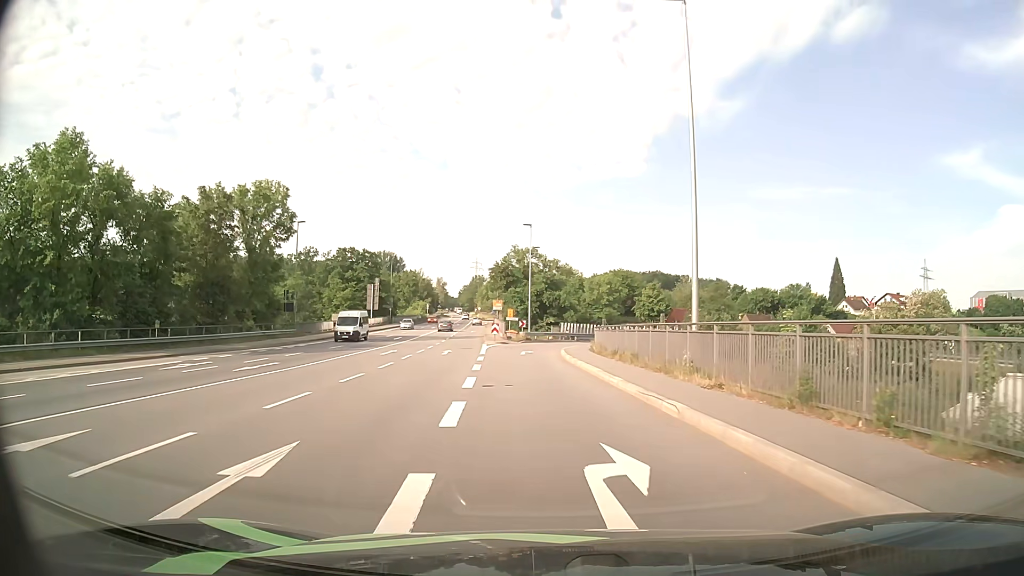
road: primary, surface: asphalt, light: Day
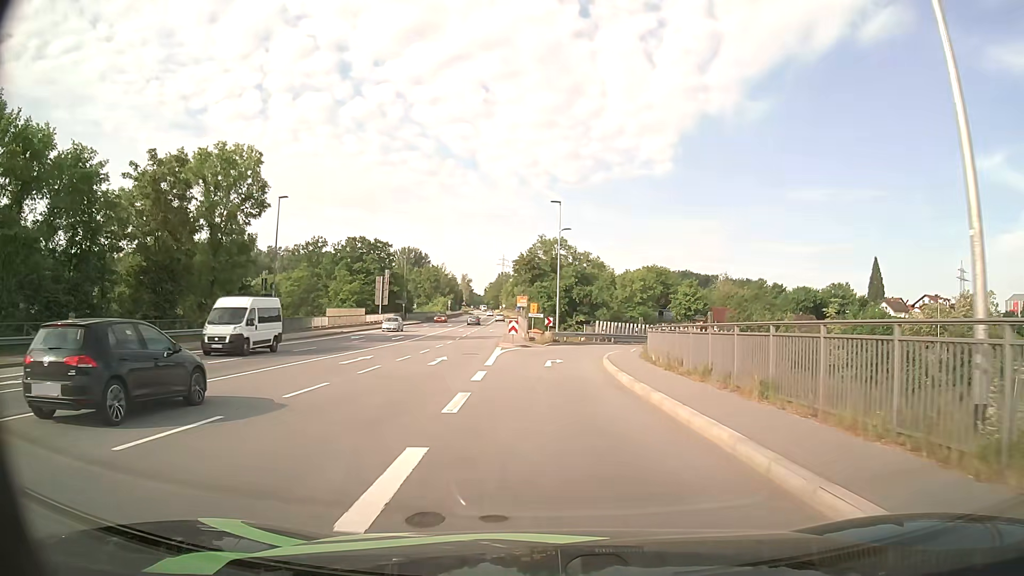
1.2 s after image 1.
(-0.3, +10.9) m; -2°
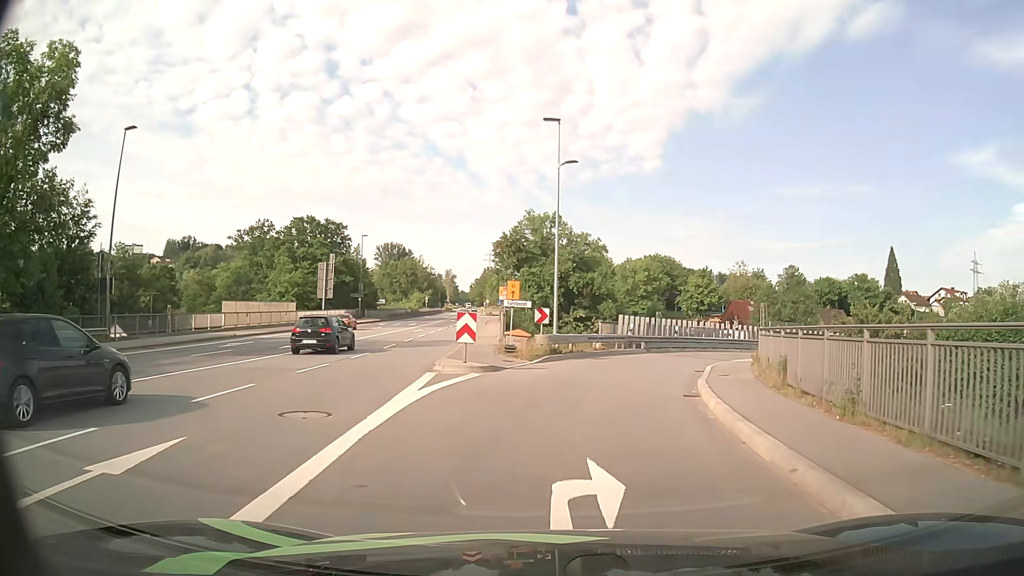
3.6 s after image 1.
(-0.1, +20.2) m; +1°
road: primary_link
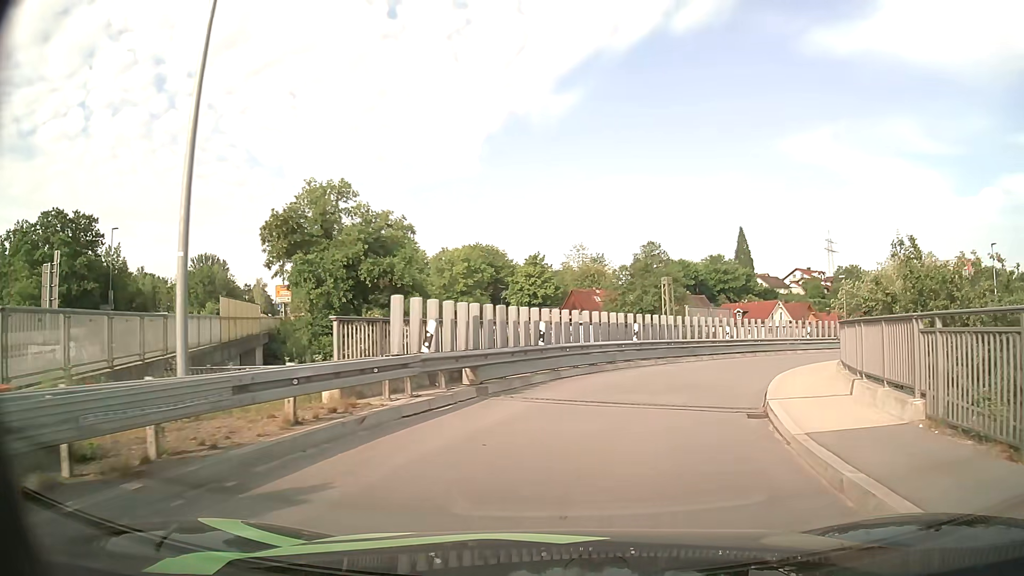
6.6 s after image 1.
(+2.4, +20.6) m; +15°
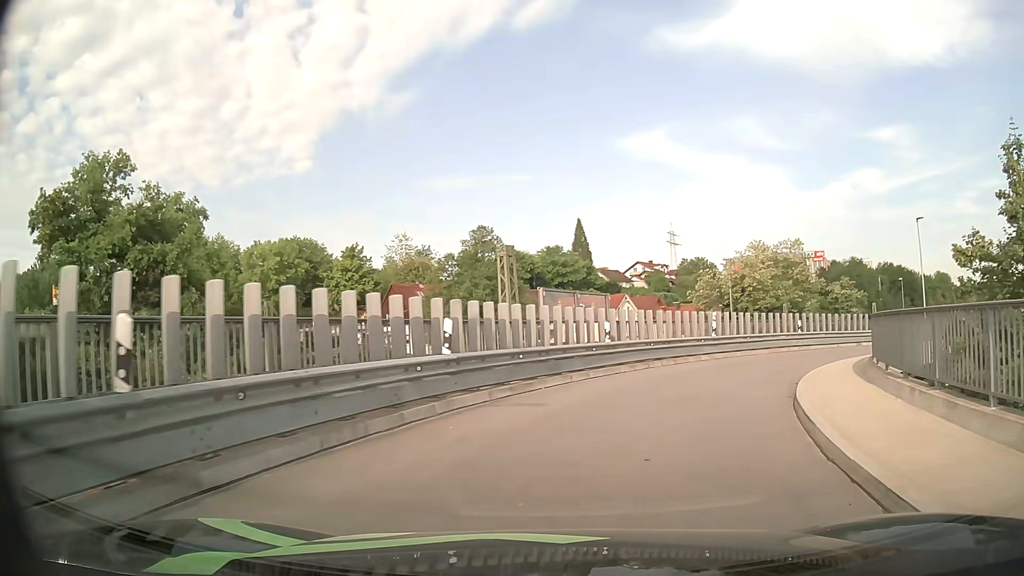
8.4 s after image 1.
(+1.3, +11.4) m; +14°
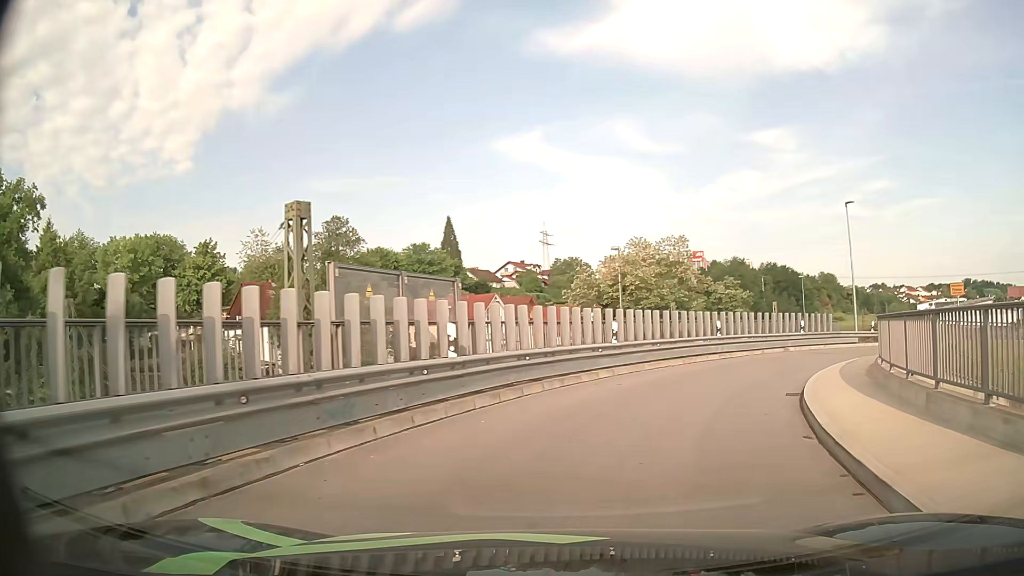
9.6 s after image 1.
(+0.7, +7.4) m; +11°
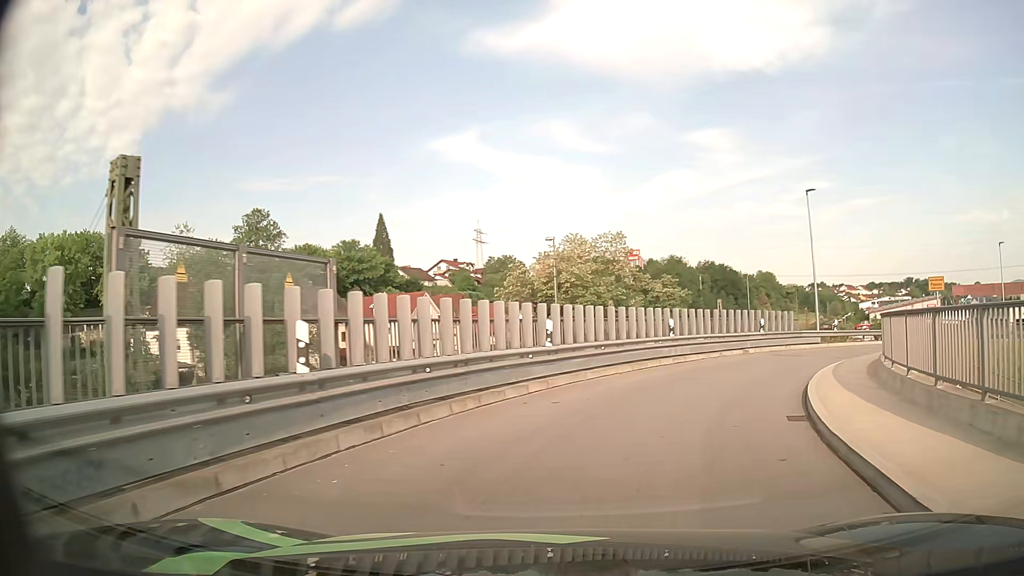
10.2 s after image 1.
(+0.2, +3.7) m; +6°
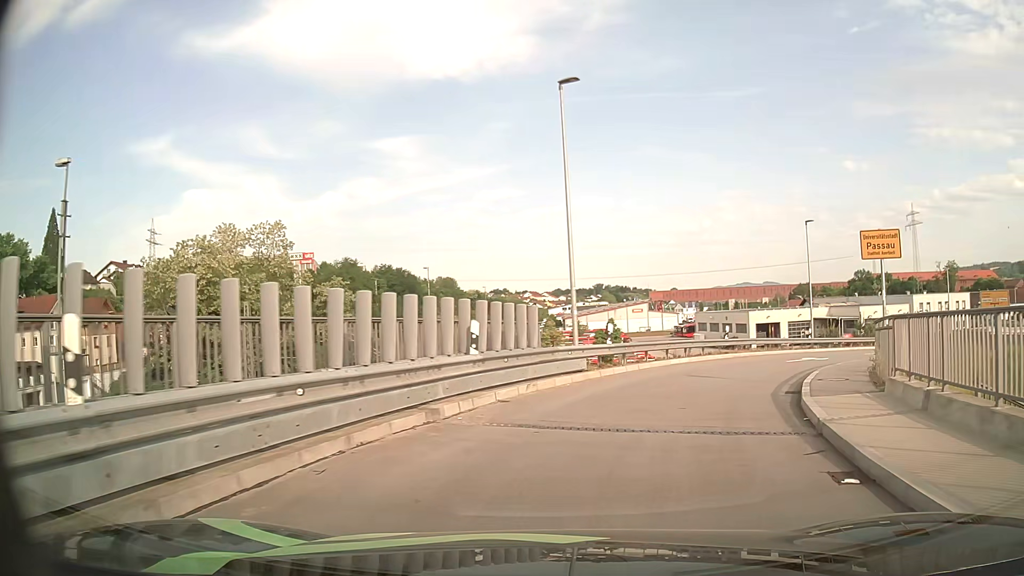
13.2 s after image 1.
(+4.0, +17.3) m; +27°
(+1, +10) (+5, +19) (+11, +27) (+17, +35) (+25, +41) (+33, +48) (+41, +54) (+49, +59) (+57, +65) (+66, +70) m
